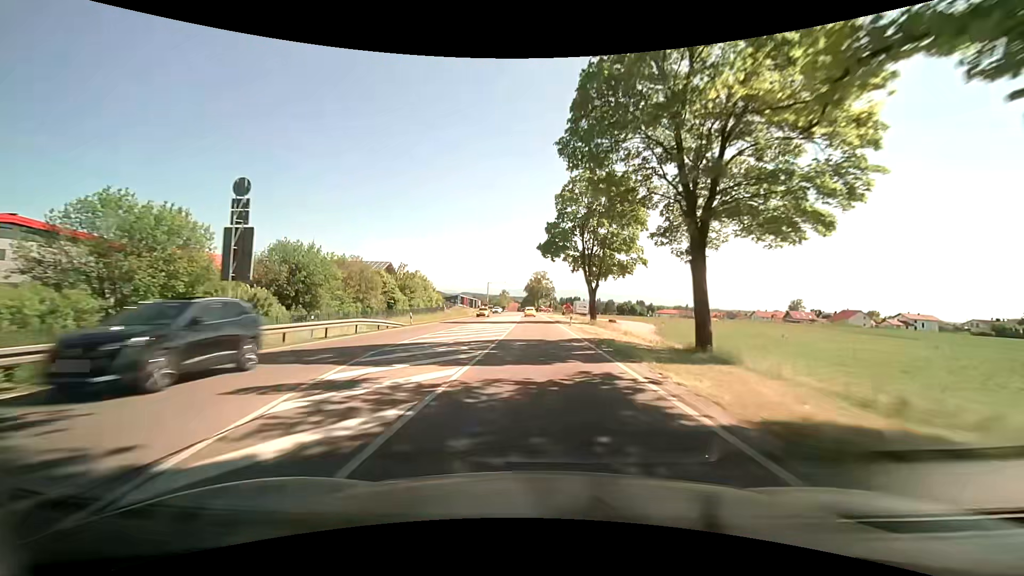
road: primary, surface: asphalt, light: Day
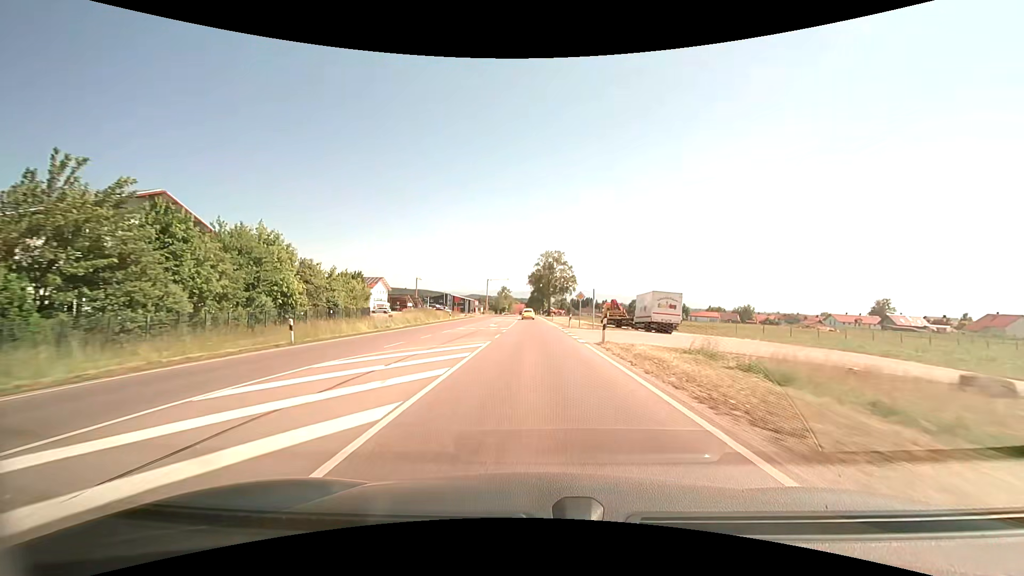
(-0.3, +65.7) m; -1°
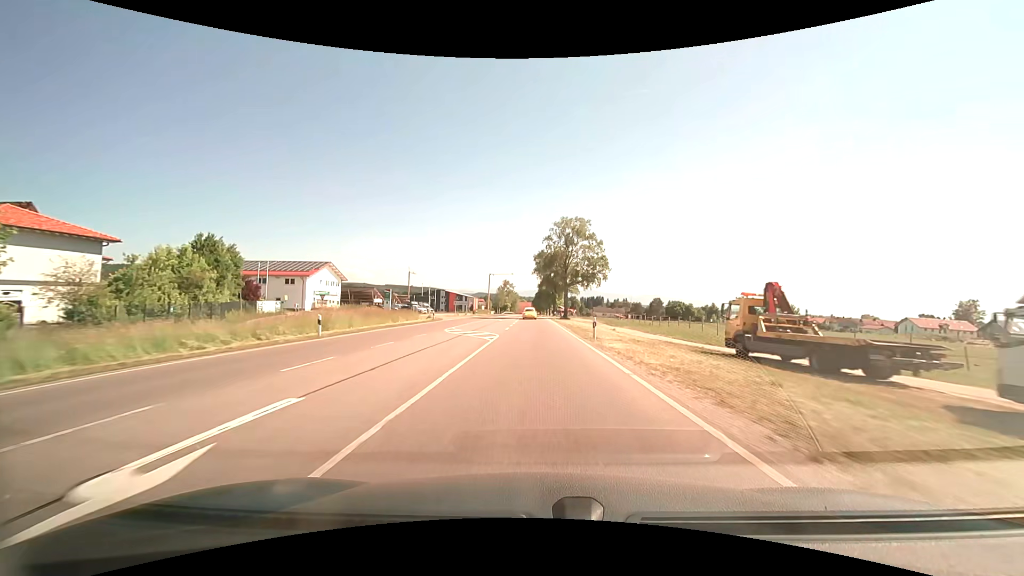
(-0.2, +39.0) m; -1°
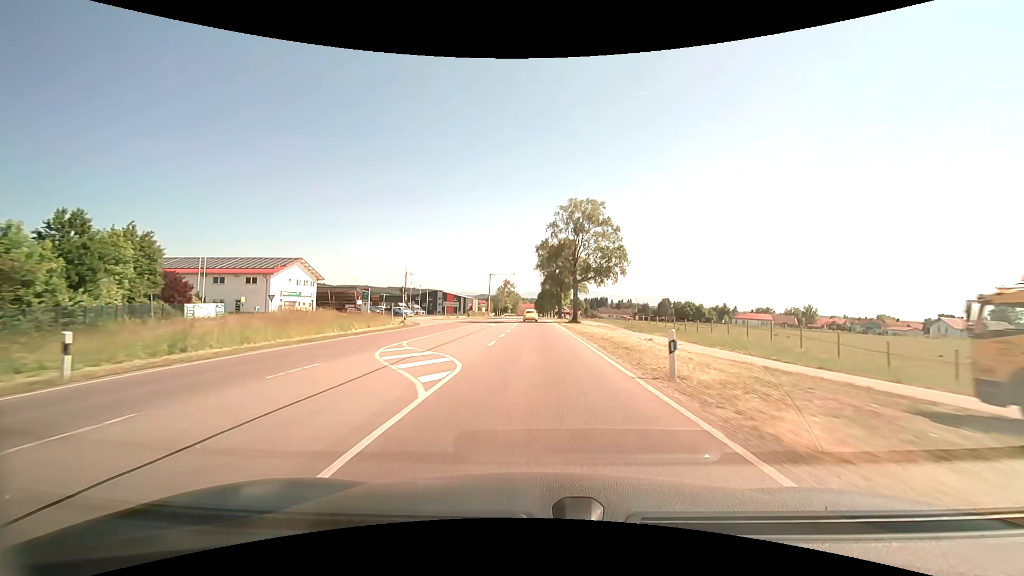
(-0.1, +12.7) m; -1°
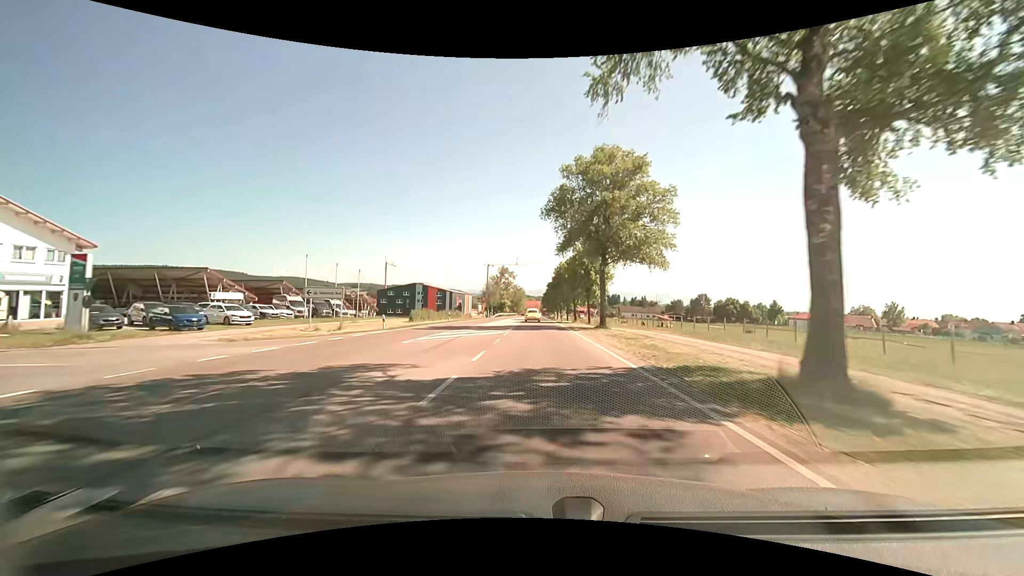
(-0.5, +49.1) m; -1°
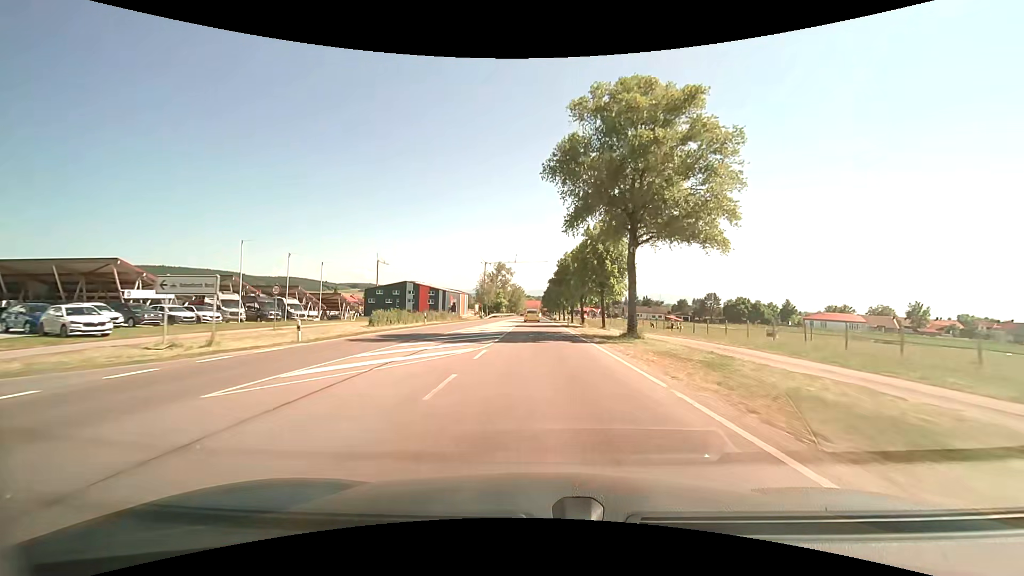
(0.0, +11.8) m; 0°
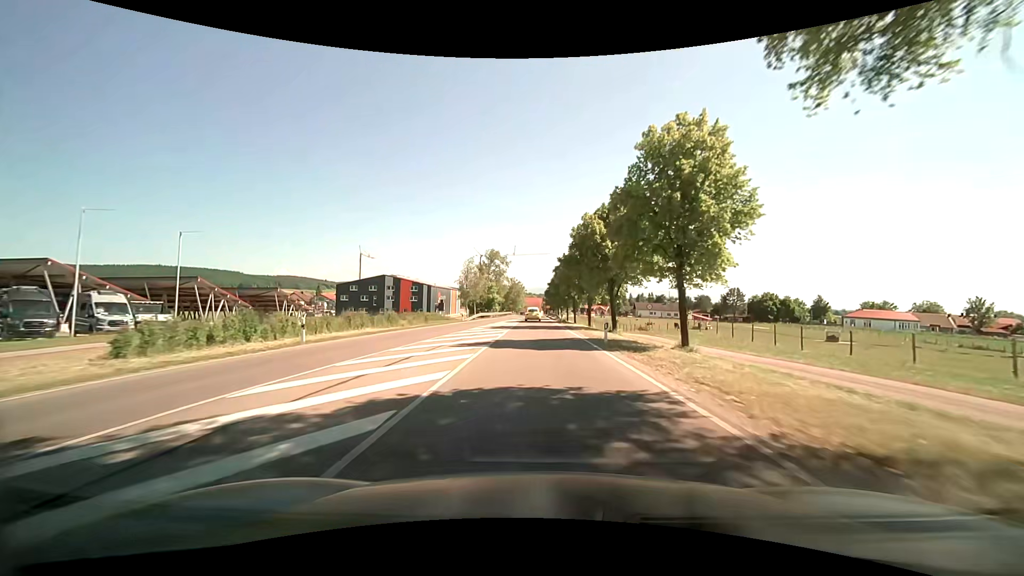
(-0.1, +22.8) m; 0°
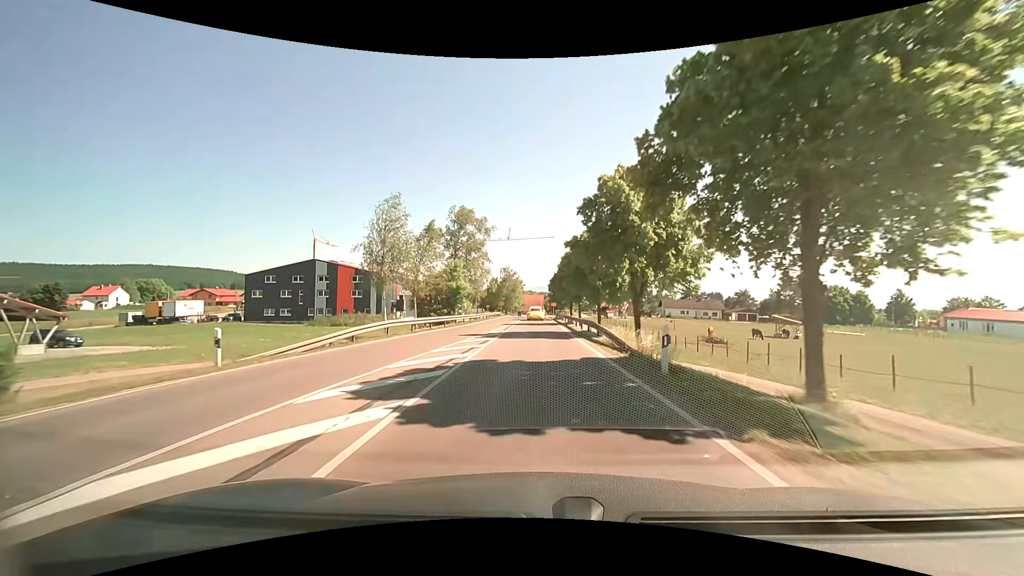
(-0.1, +41.1) m; 0°
